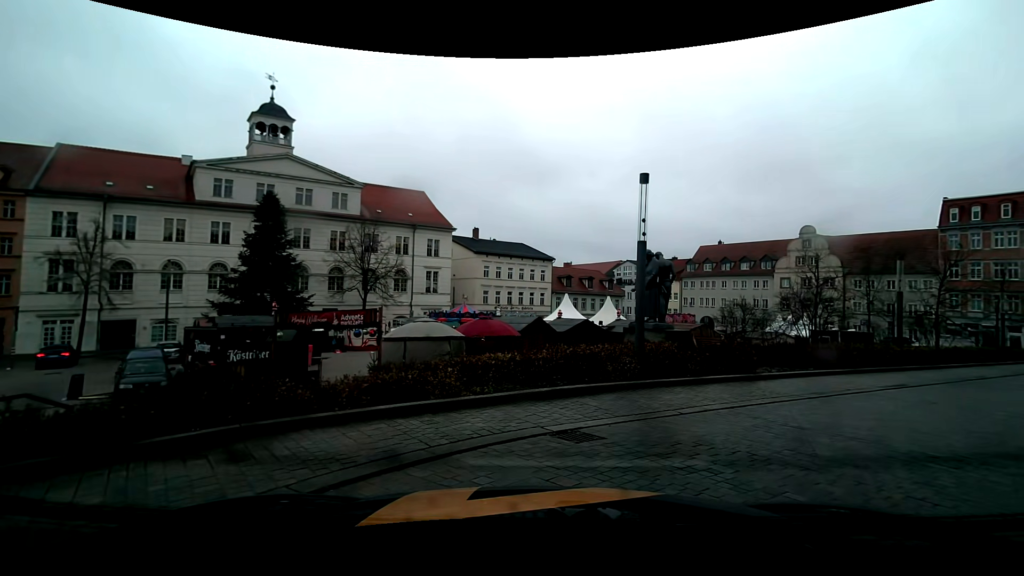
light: Day
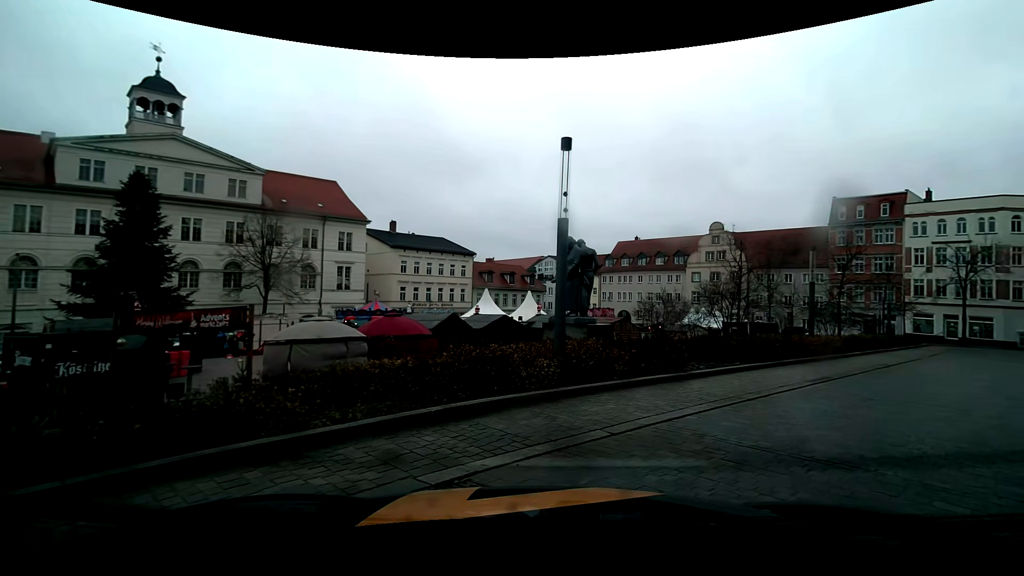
(+0.1, +2.1) m; +8°
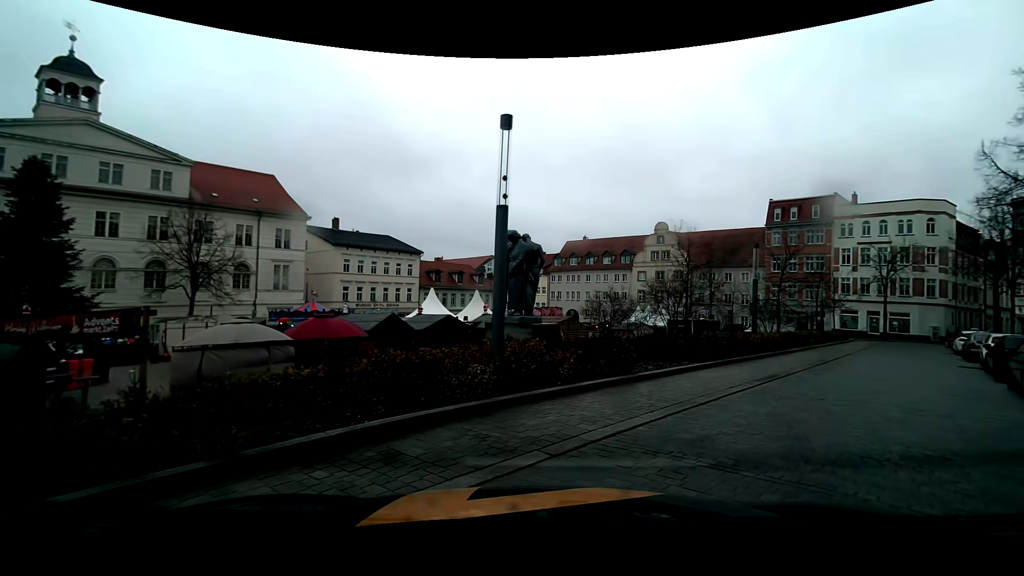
(+0.1, +1.1) m; +6°
